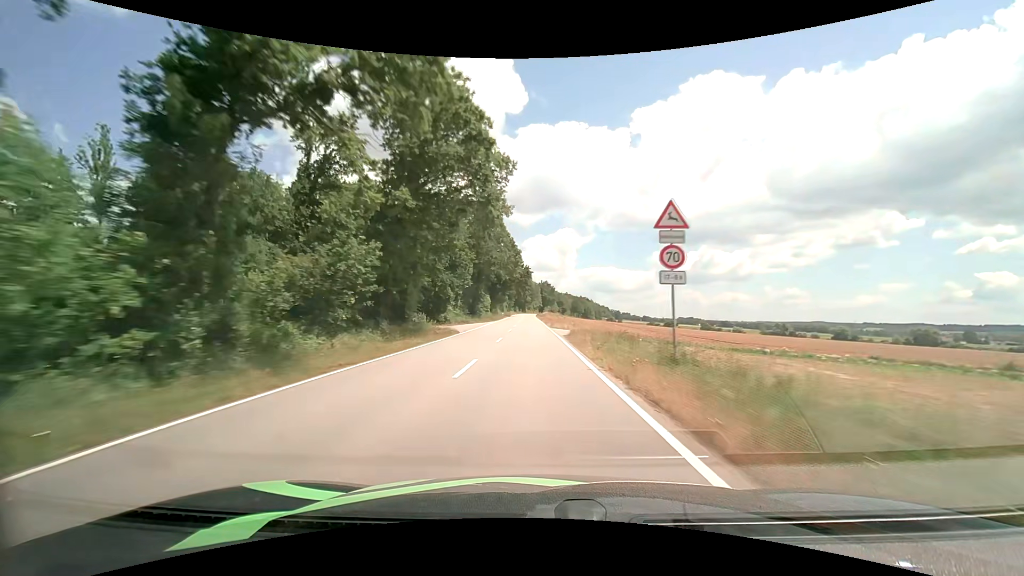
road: tertiary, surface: asphalt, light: Day
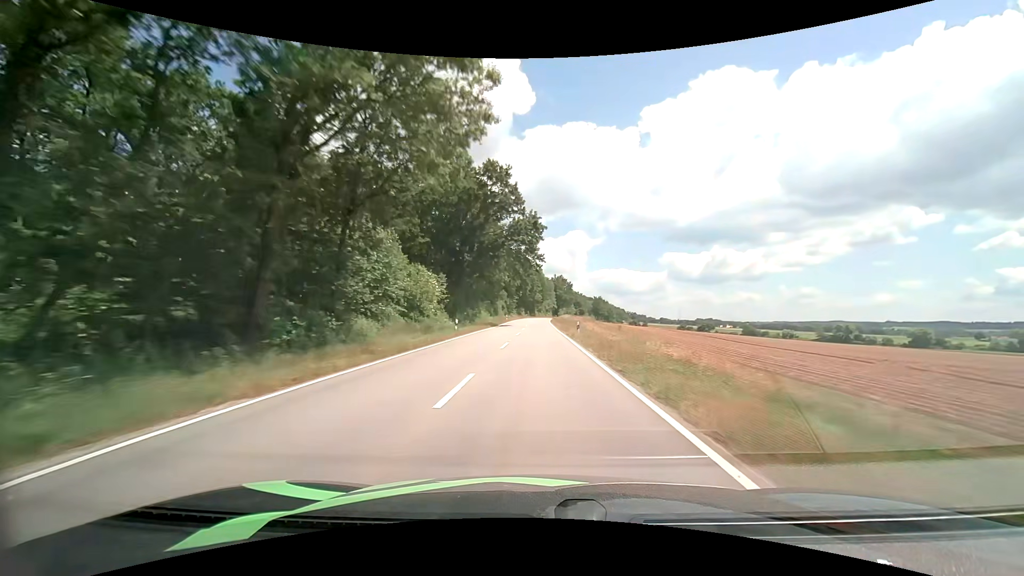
(-1.2, +65.6) m; -1°
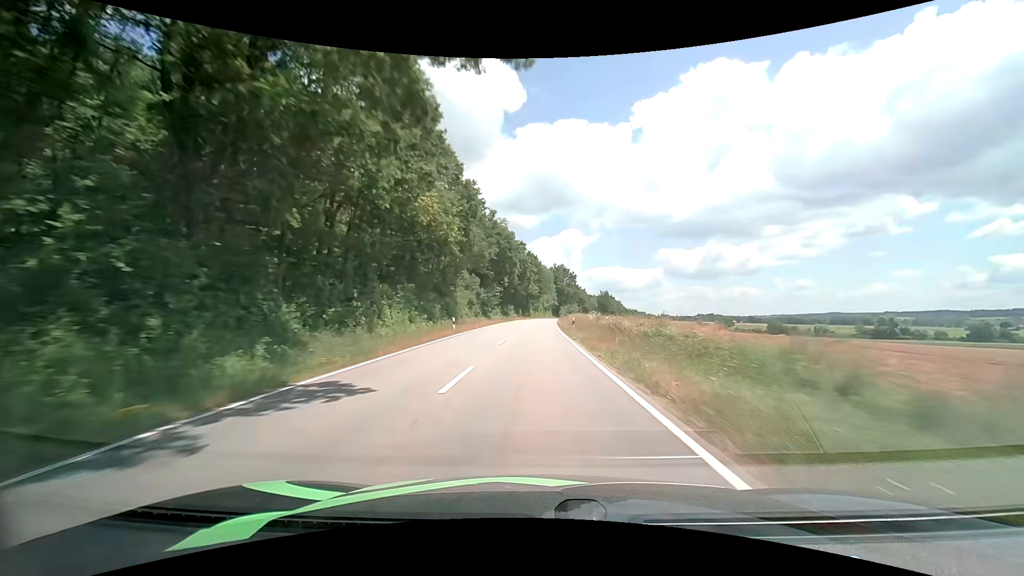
(+0.3, +48.5) m; 0°
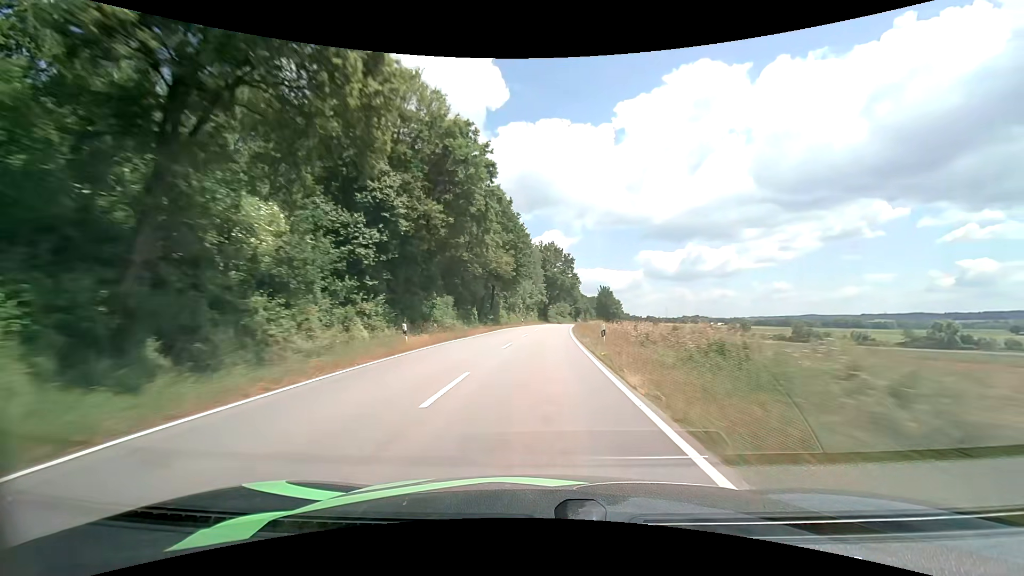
(+0.6, +63.2) m; +2°
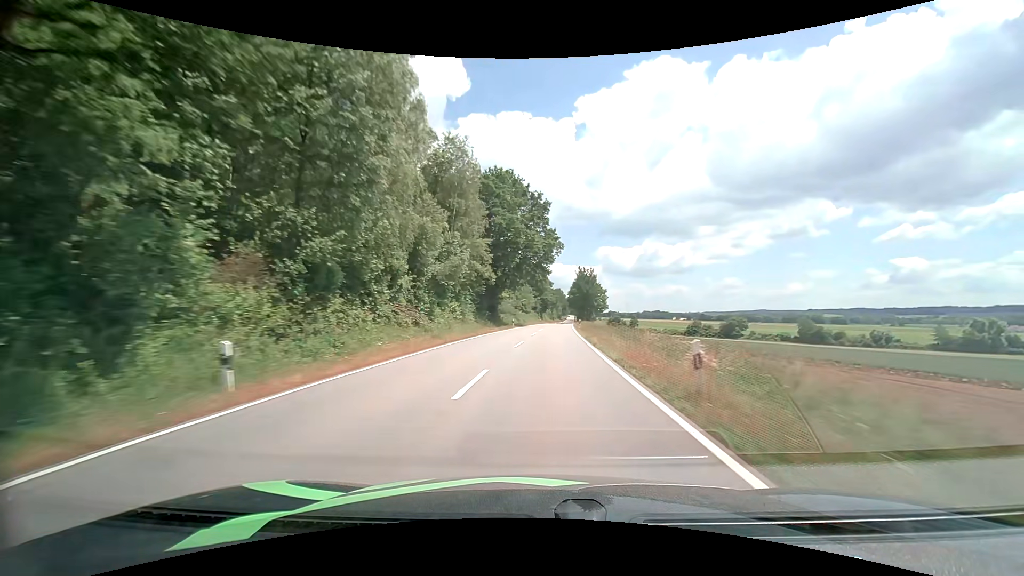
(+2.5, +61.0) m; +5°
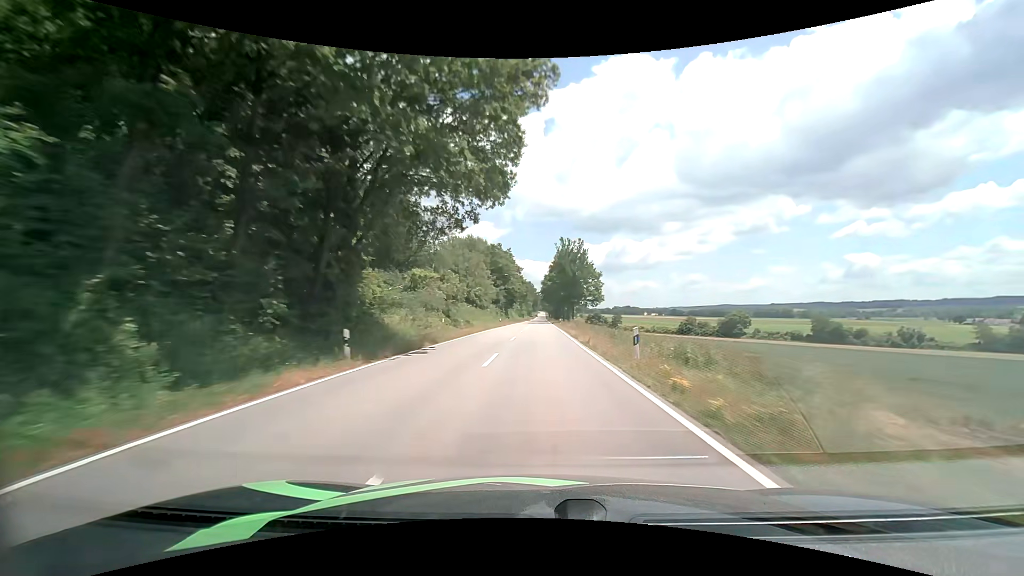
(+1.4, +45.0) m; +4°
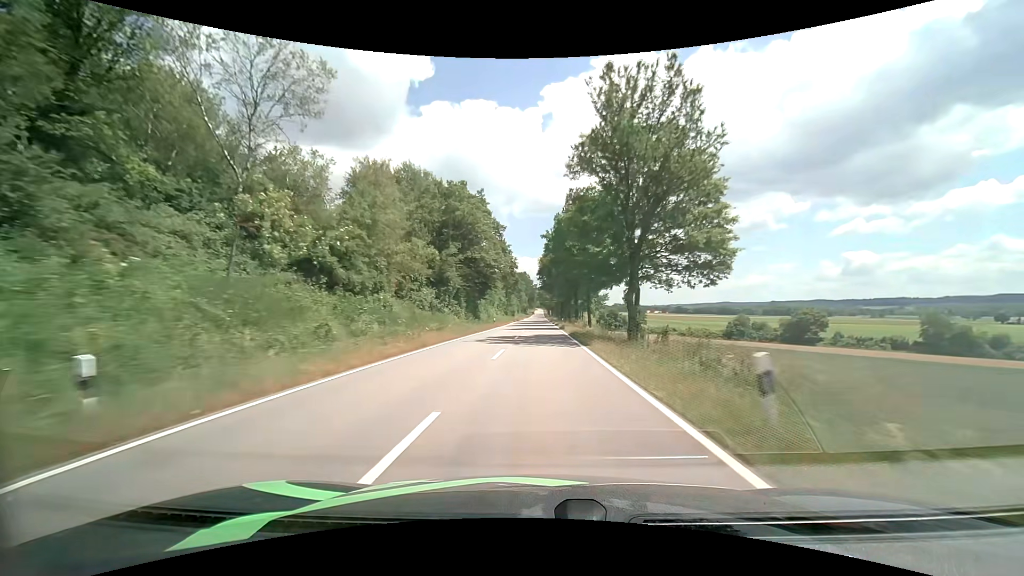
(+0.2, +59.6) m; 0°
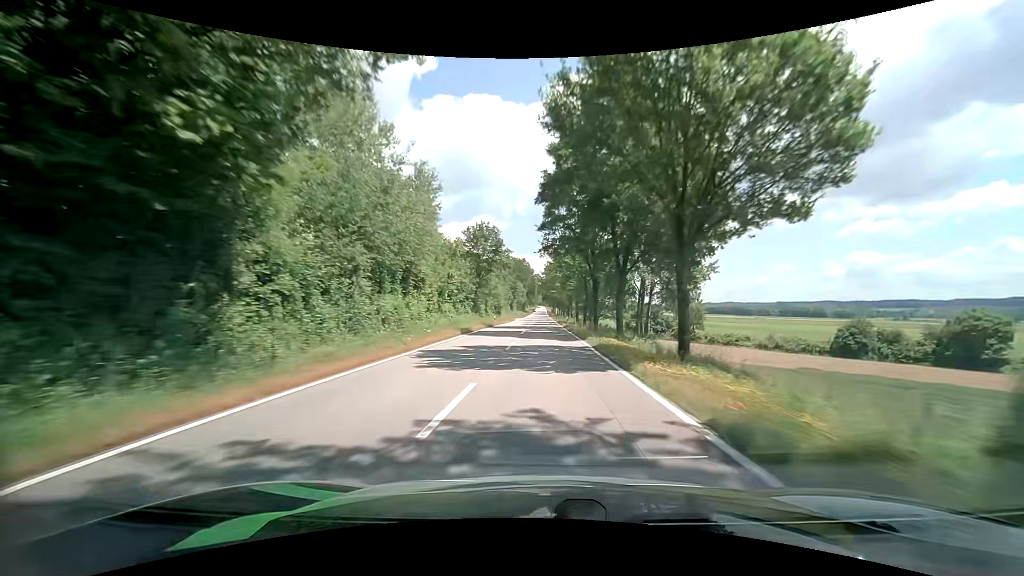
(0.0, +59.4) m; 0°
(0, +10) (0, +20) (0, +30) (0, +40) (0, +50) (0, +60) (0, +70) (+1, +80) (+1, +90) (+1, +100) m
